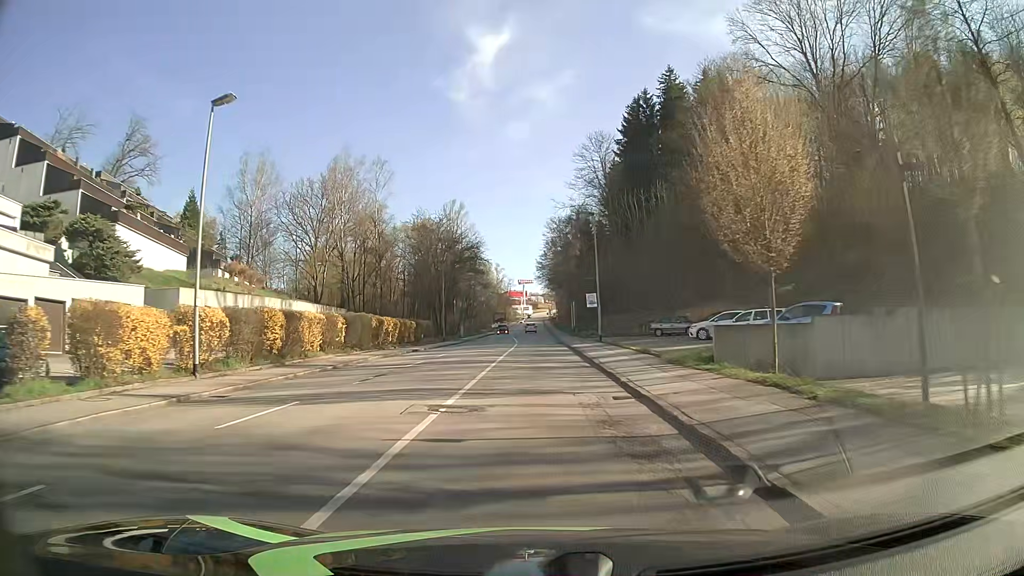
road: tertiary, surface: asphalt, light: Day
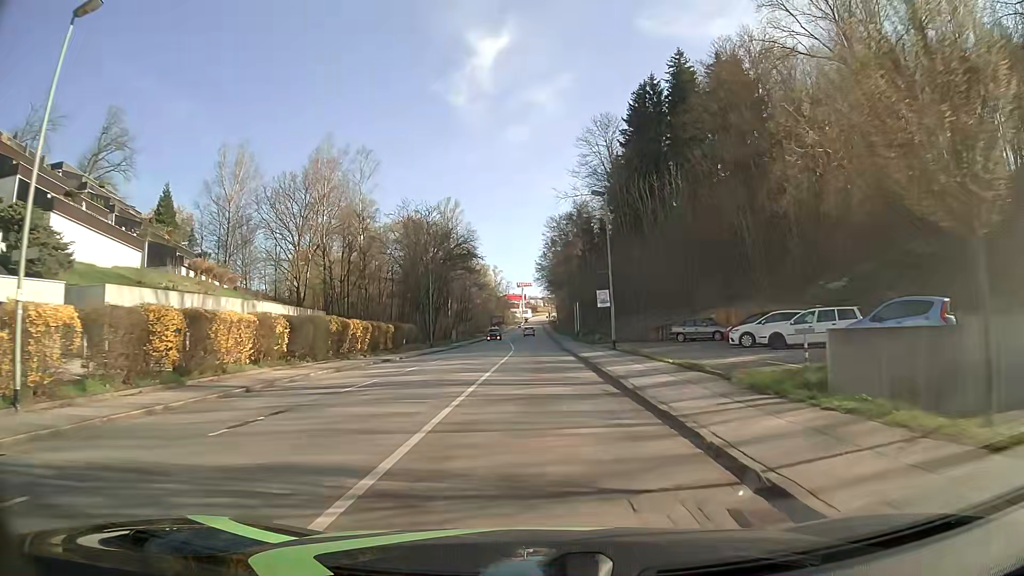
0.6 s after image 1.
(0.0, +7.6) m; 0°
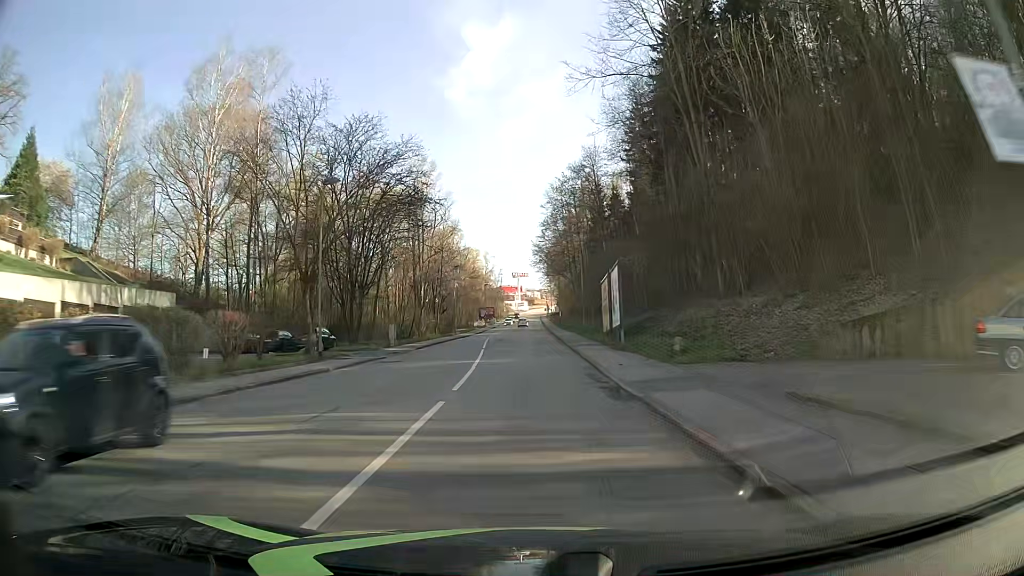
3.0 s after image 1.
(+0.1, +30.4) m; 0°
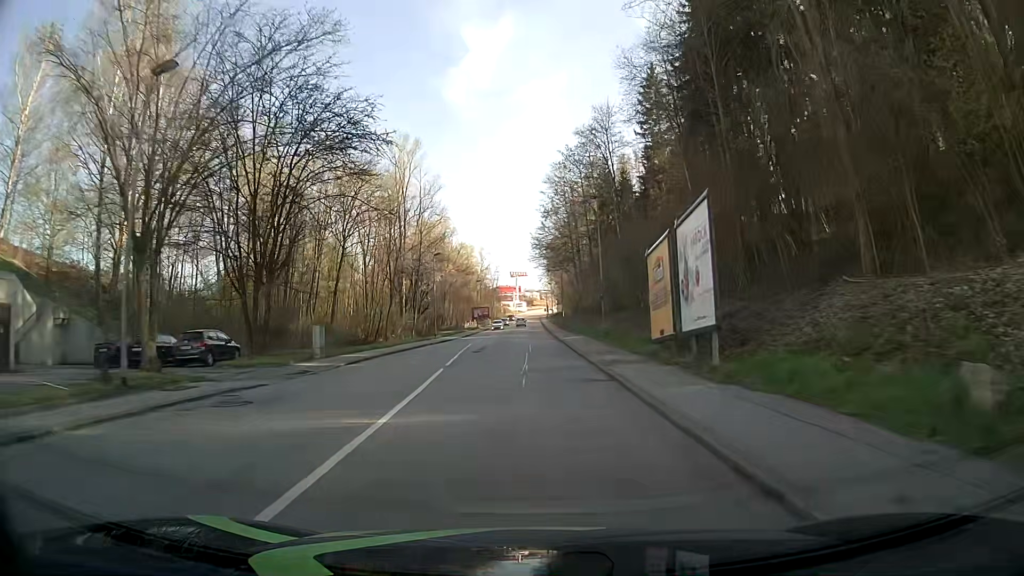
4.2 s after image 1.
(+0.1, +15.3) m; 0°
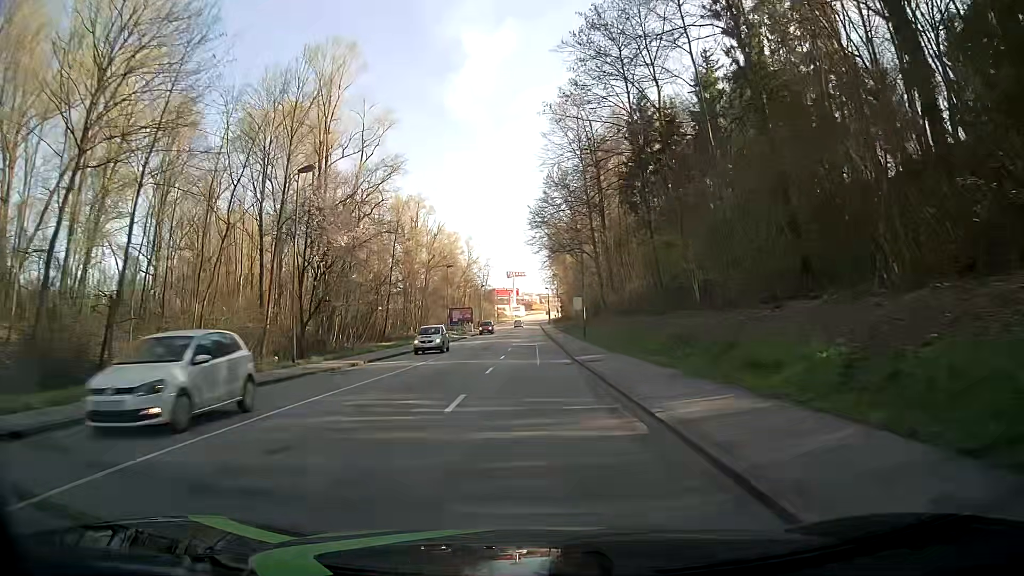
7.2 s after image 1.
(+0.1, +38.1) m; -1°
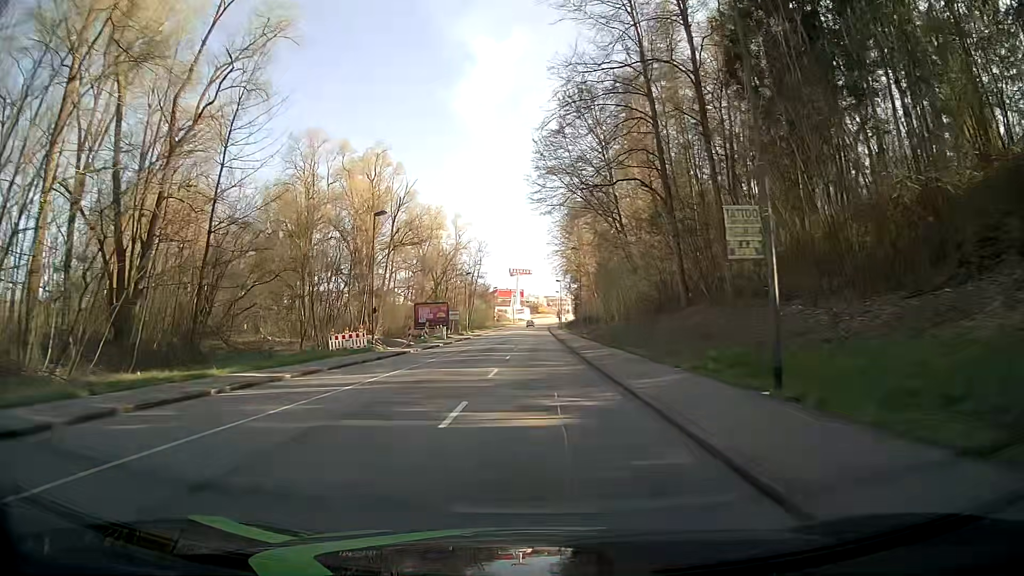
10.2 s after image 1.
(+0.3, +38.0) m; 0°
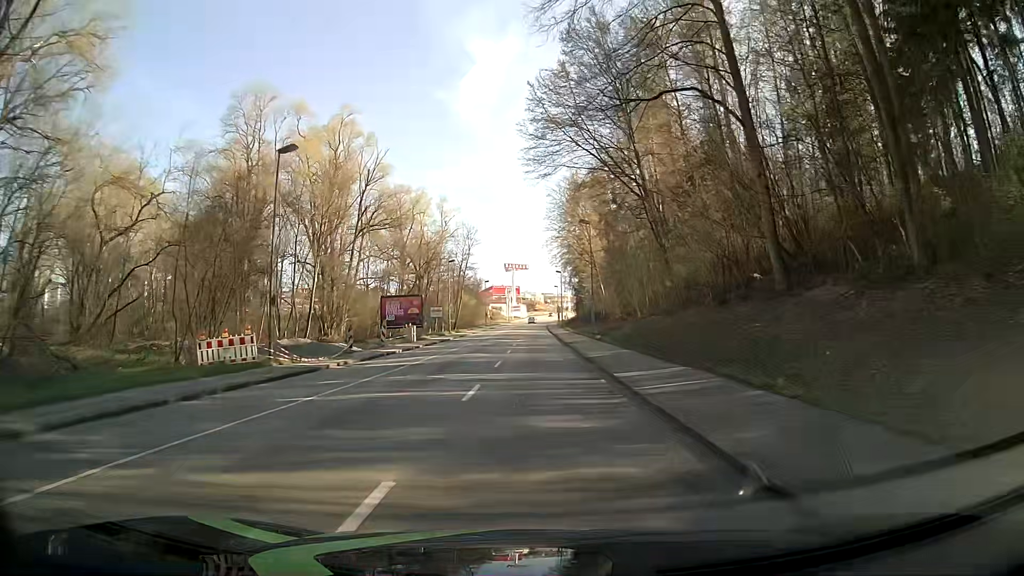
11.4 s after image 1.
(0.0, +15.1) m; +1°
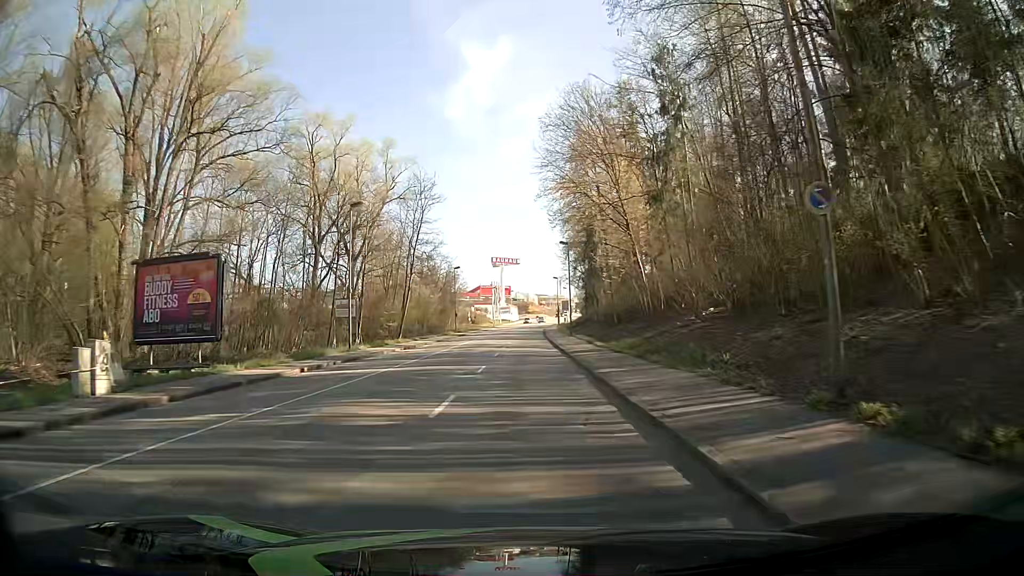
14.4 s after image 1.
(-0.2, +38.0) m; 0°
(0, +10) (0, +20) (0, +30) (0, +40) (-1, +50) (-1, +60) (-1, +70) (-1, +80) (-1, +90) (0, +100) m
